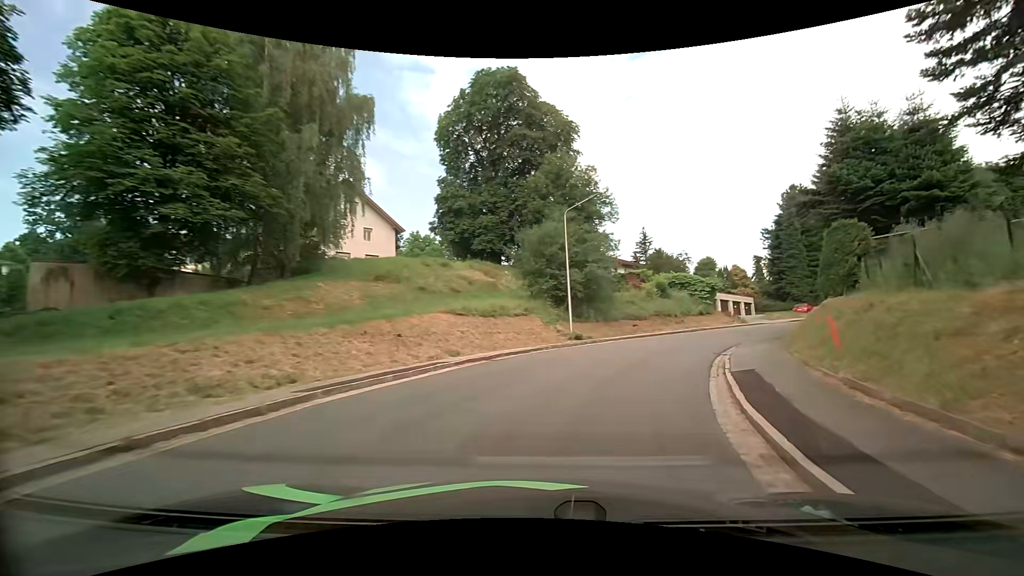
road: tertiary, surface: asphalt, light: Day
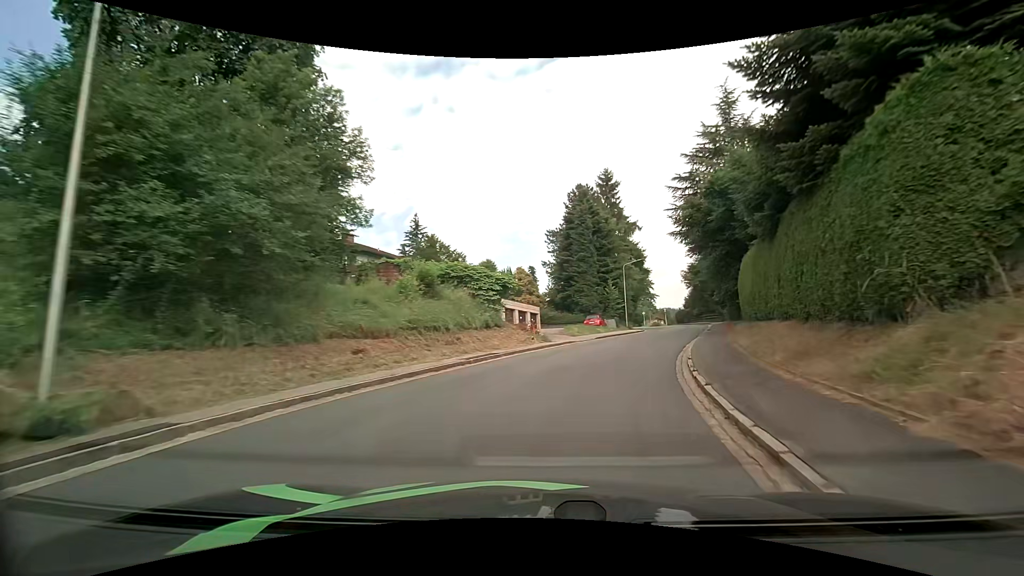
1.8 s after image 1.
(+4.5, +18.9) m; +25°
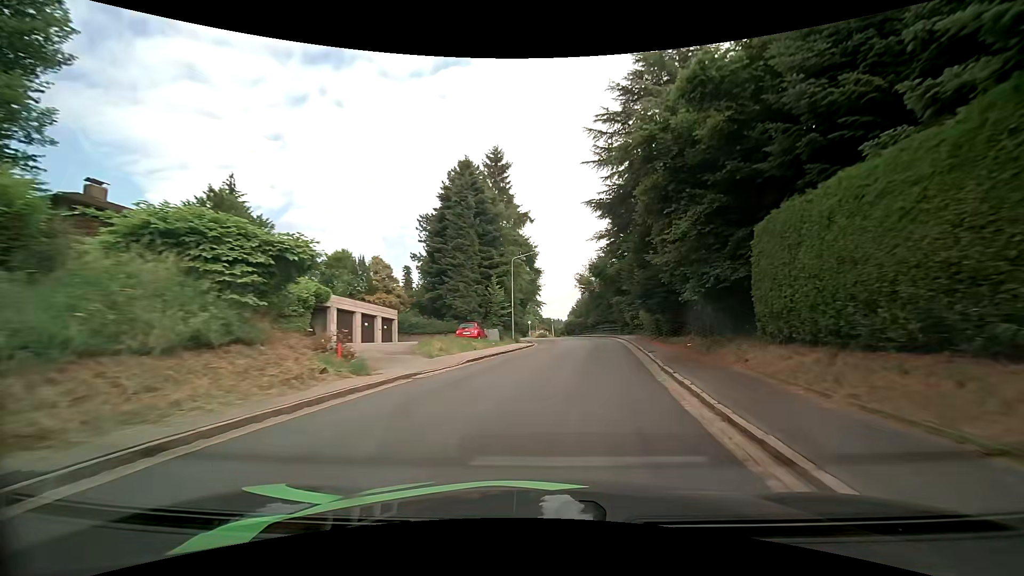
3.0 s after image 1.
(+1.7, +14.3) m; +13°
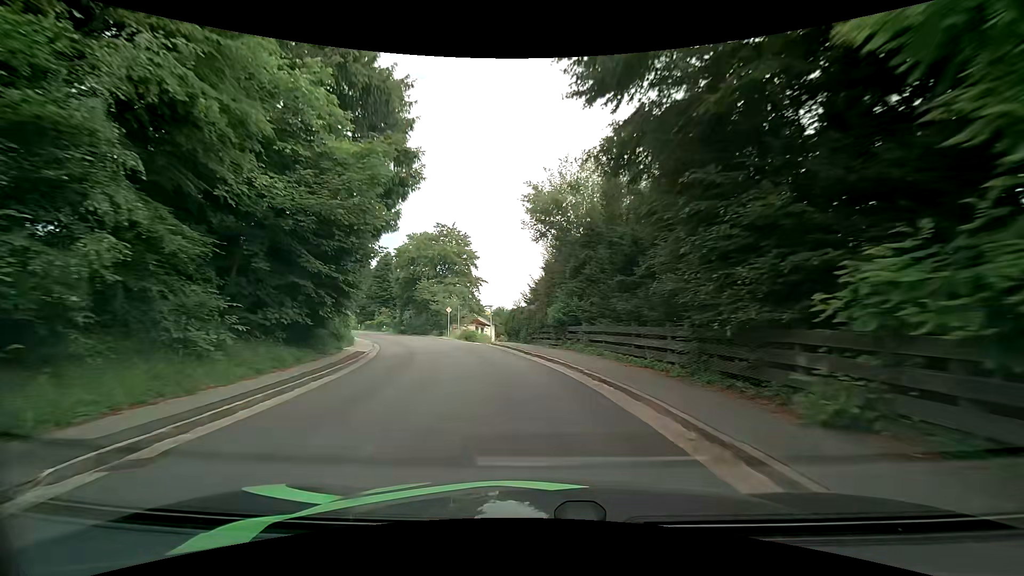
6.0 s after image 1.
(+4.6, +38.4) m; +5°
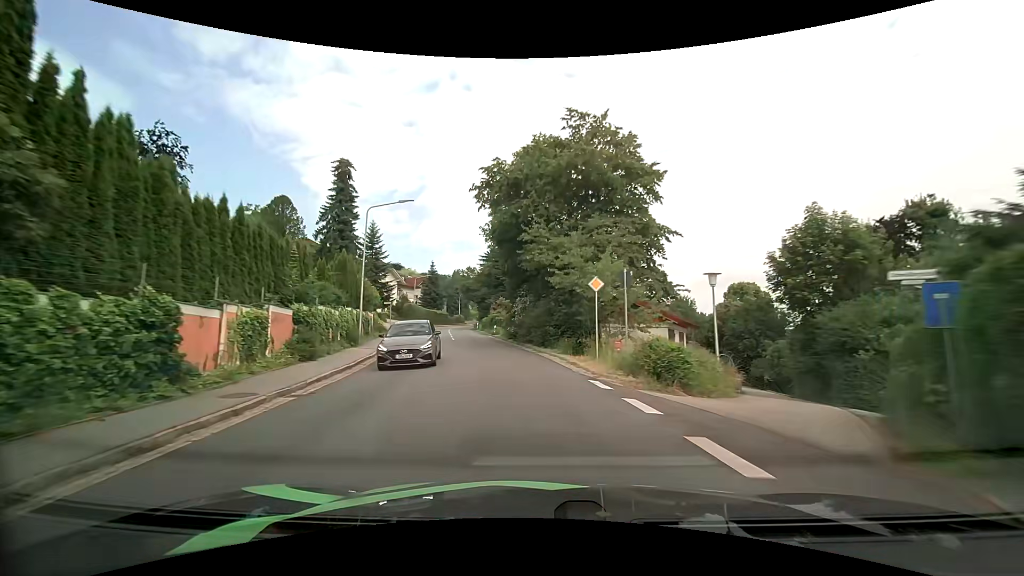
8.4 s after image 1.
(-4.4, +30.9) m; -17°
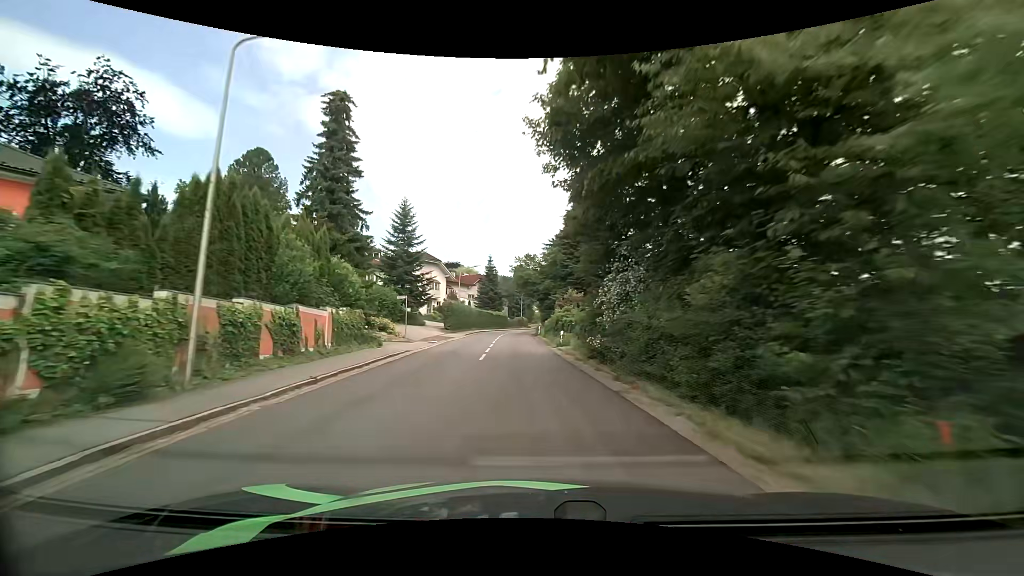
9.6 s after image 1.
(-1.4, +17.1) m; -9°
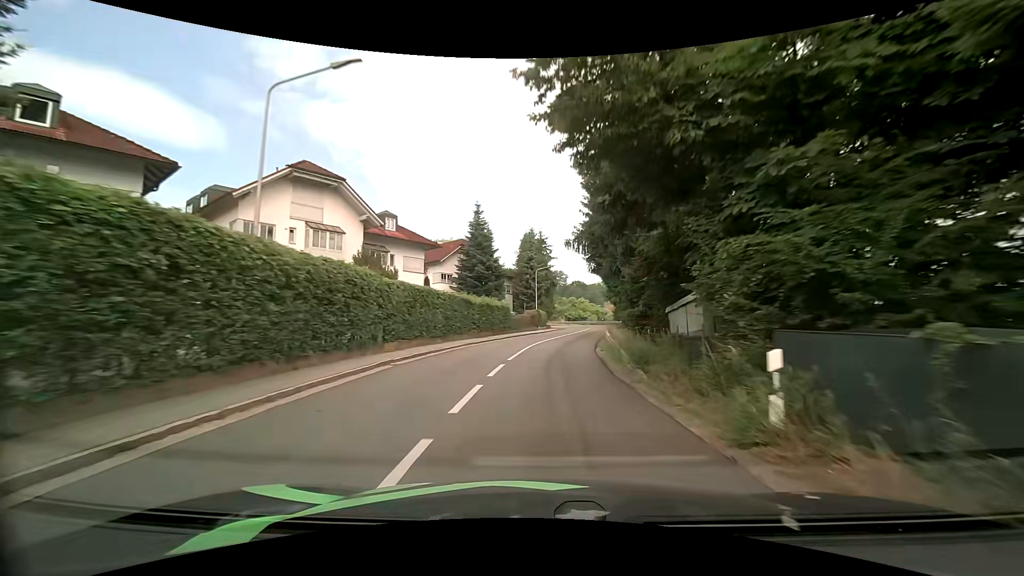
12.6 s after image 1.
(-2.3, +46.4) m; -1°
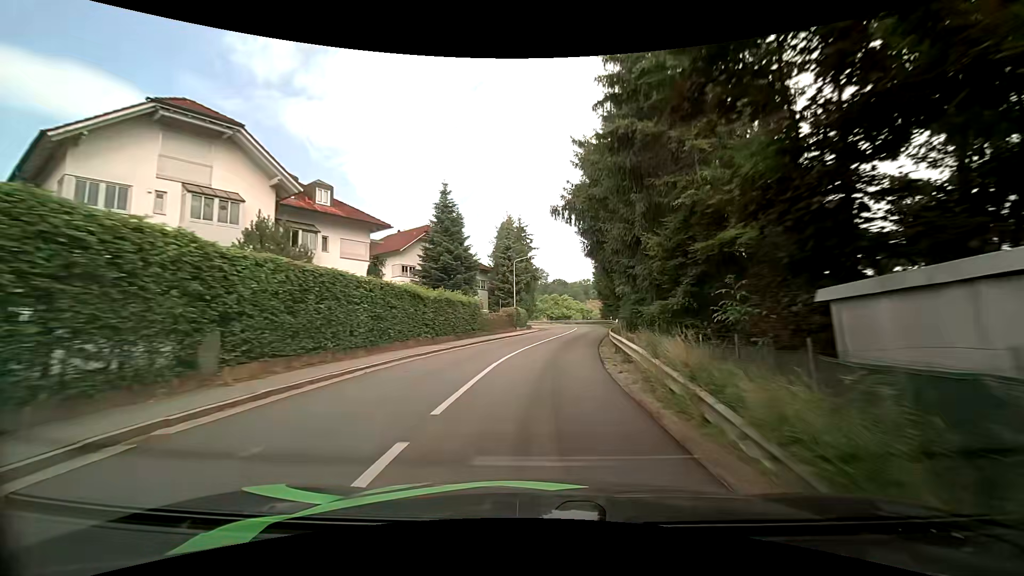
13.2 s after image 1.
(+0.1, +9.1) m; +2°
(0, +10) (+1, +20) (+2, +30) (+4, +40) (+6, +50) (+7, +60) (+7, +70) (+5, +79) (+1, +88) (-6, +96) m
